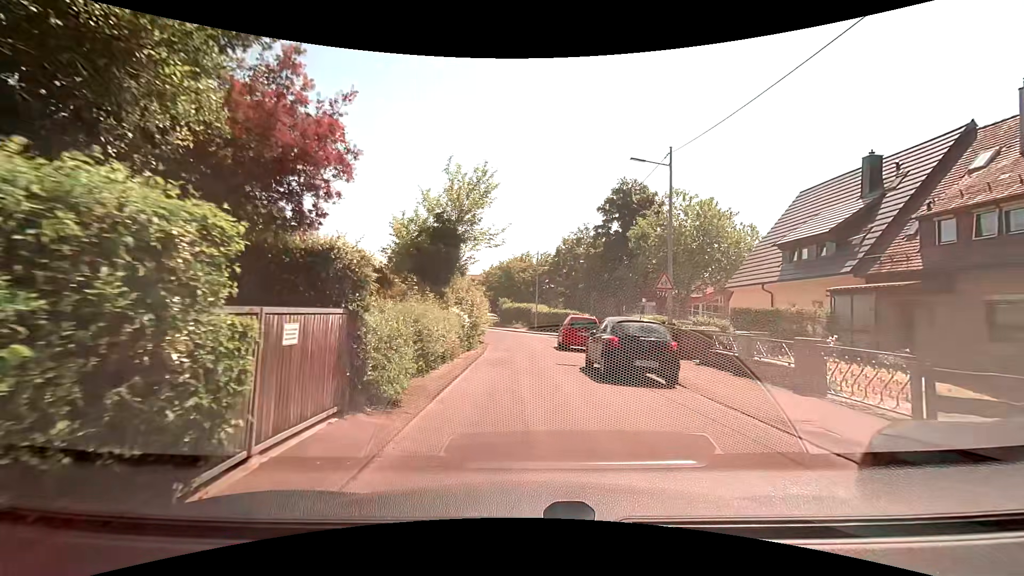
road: residential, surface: asphalt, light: Day
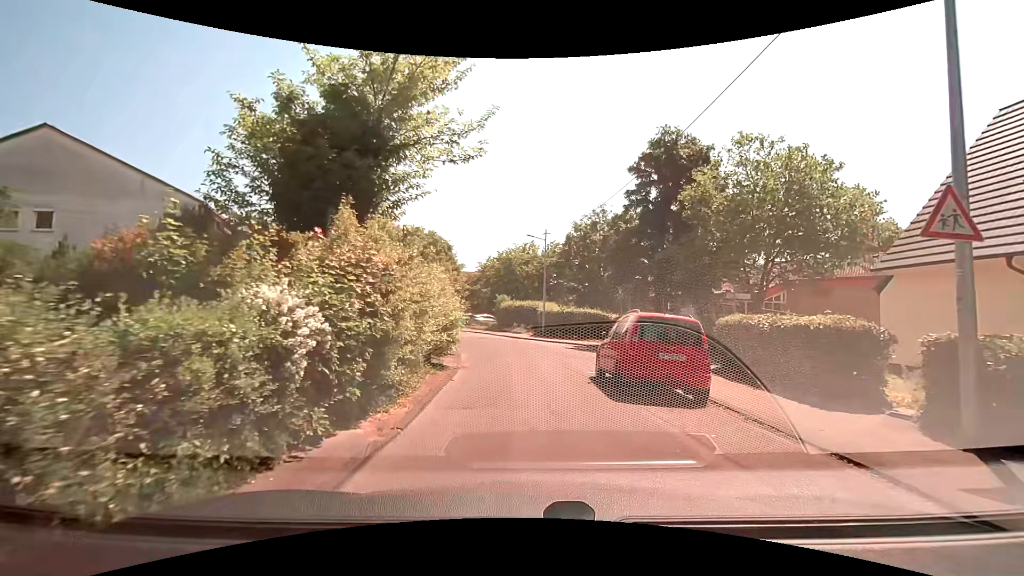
(0.0, +12.7) m; +1°
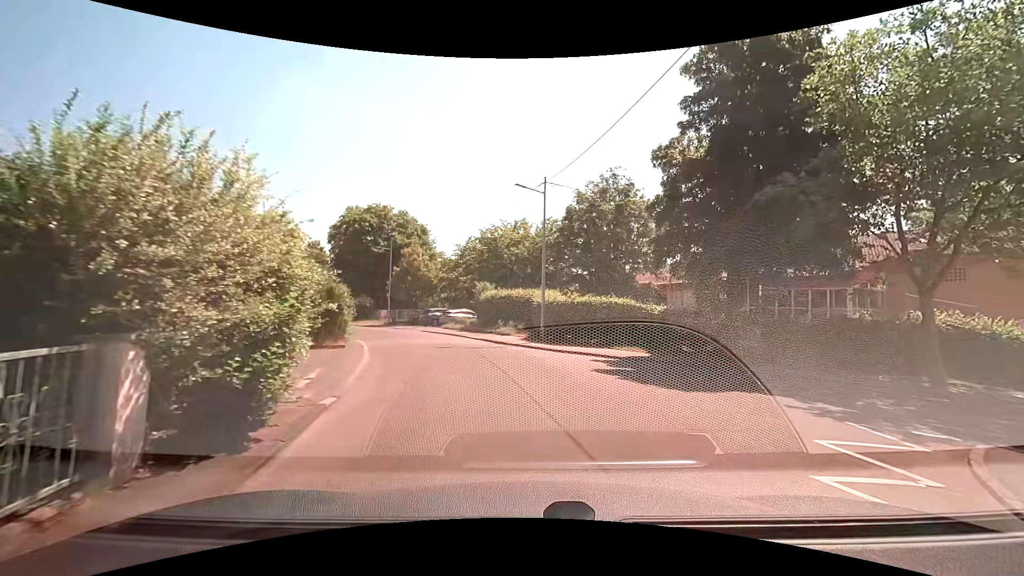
(-0.2, +13.1) m; 0°
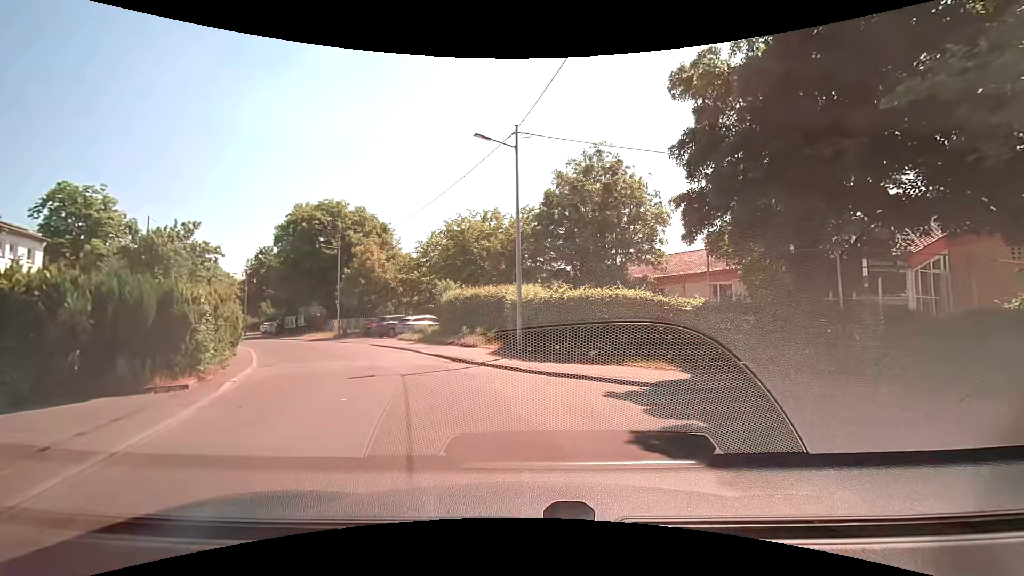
(+0.2, +7.1) m; +2°
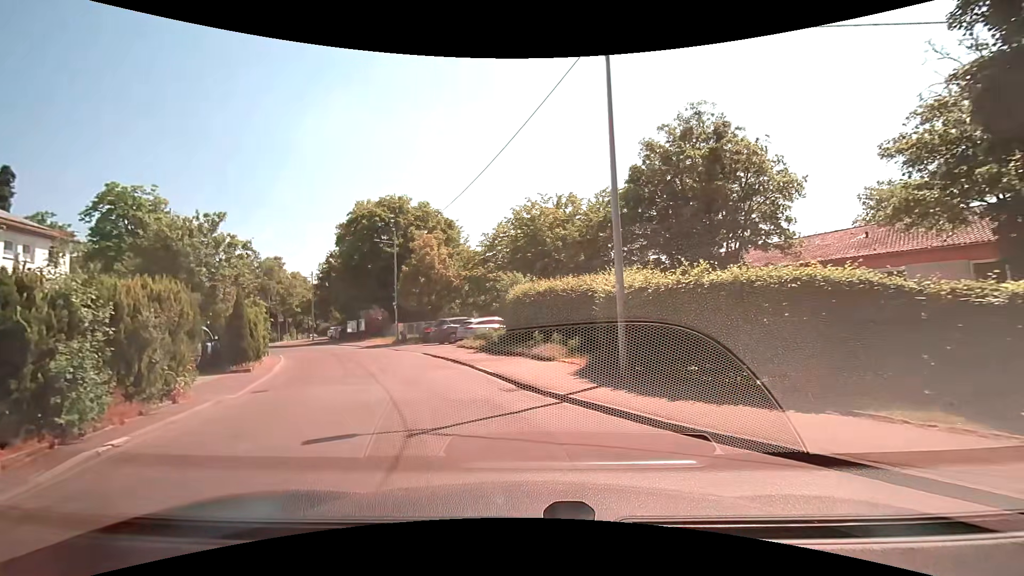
(-0.3, +6.4) m; -8°
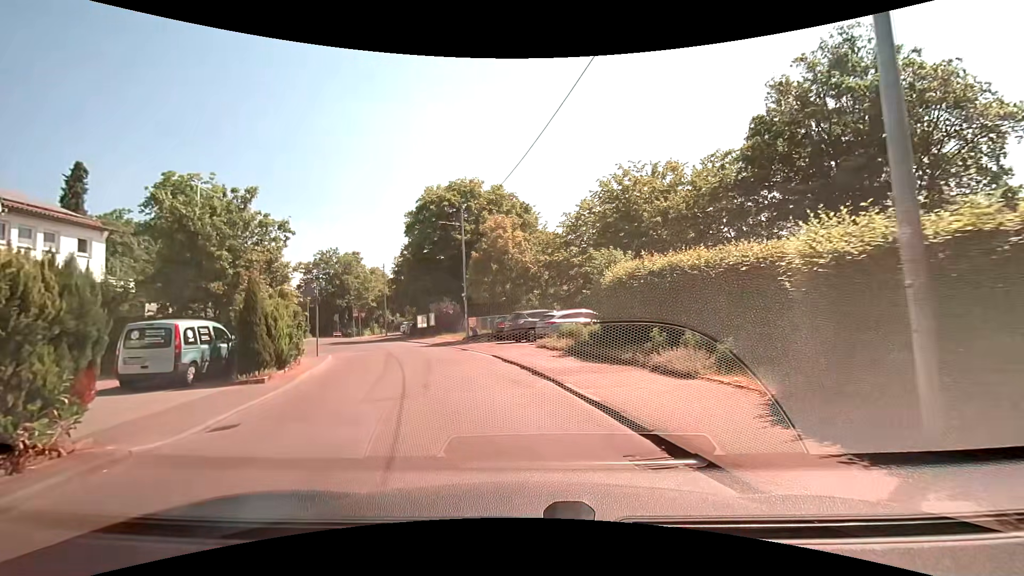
(-0.4, +5.8) m; -8°
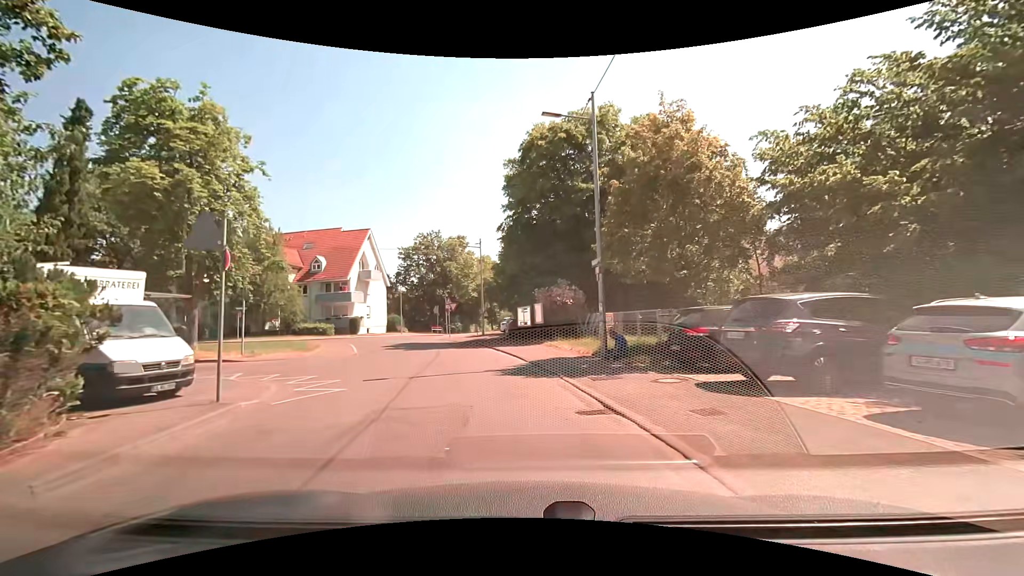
(-2.2, +16.3) m; -14°
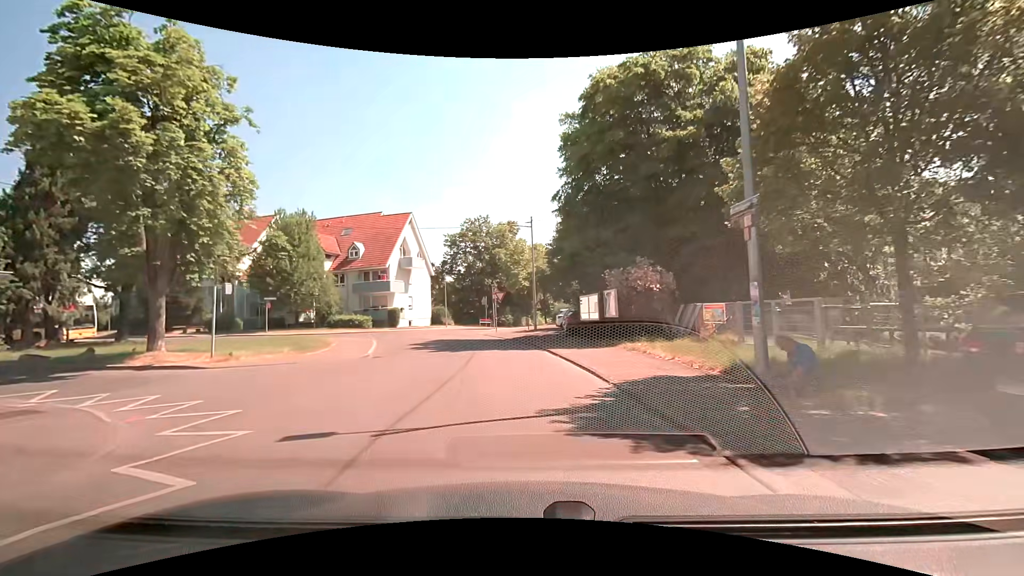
(-0.3, +6.5) m; -6°
